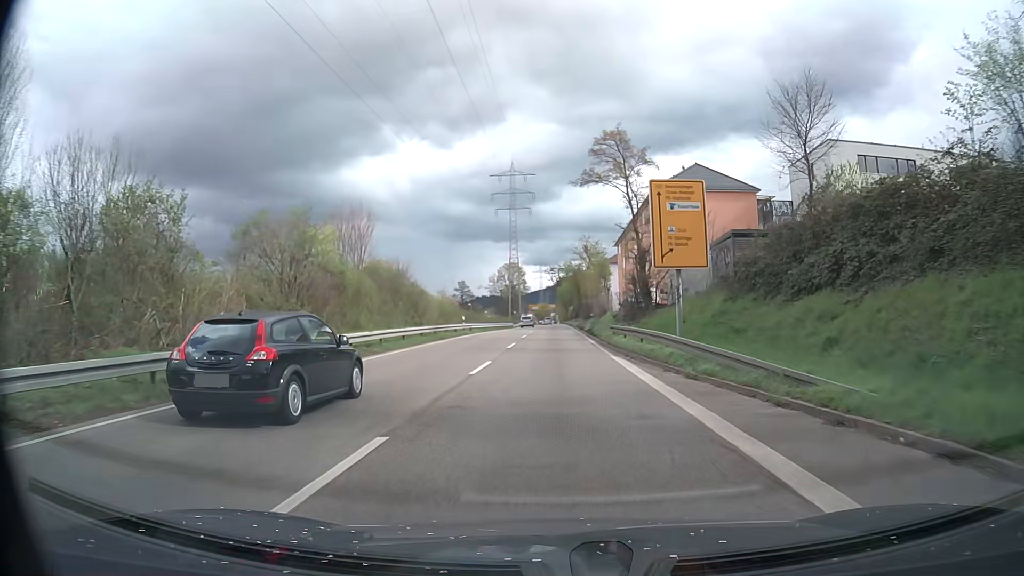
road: trunk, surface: asphalt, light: Day
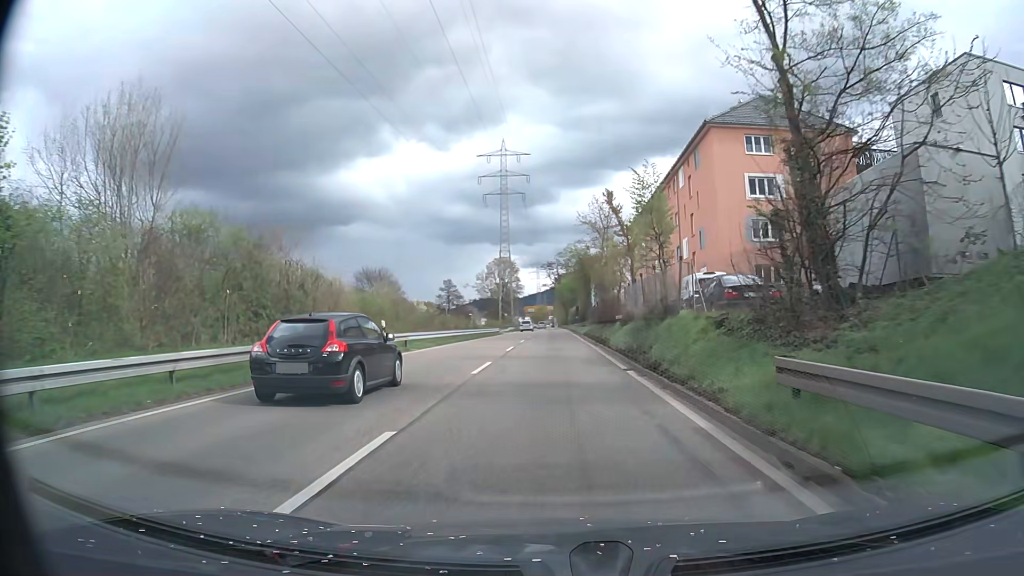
(+0.1, +23.5) m; +1°
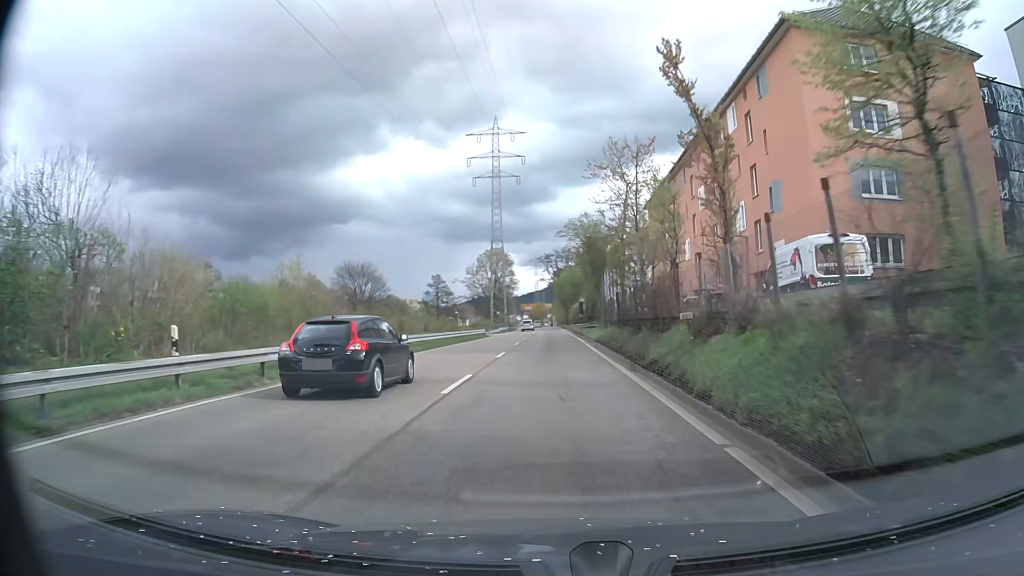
(-0.1, +15.8) m; -1°
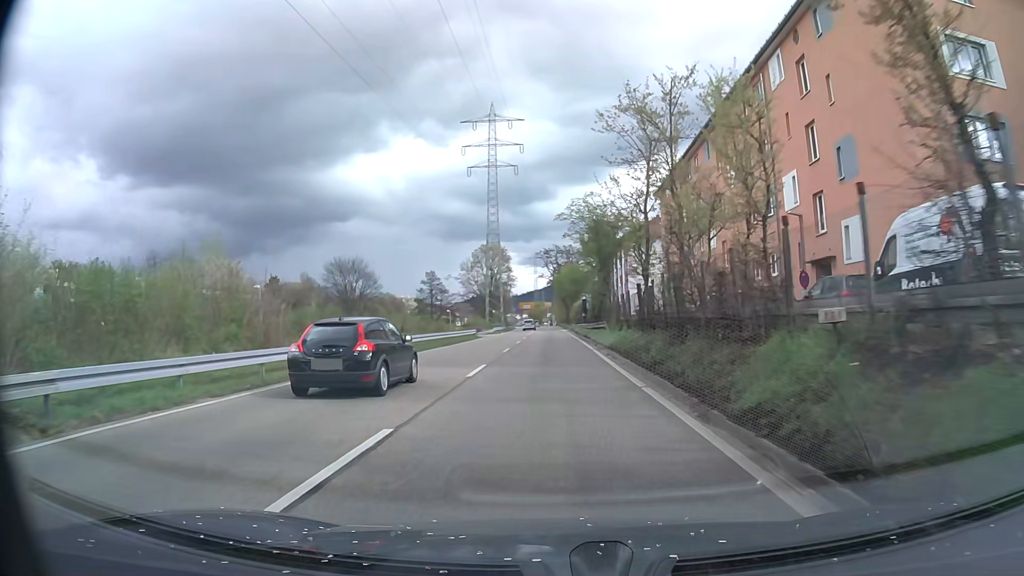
(0.0, +7.9) m; +1°
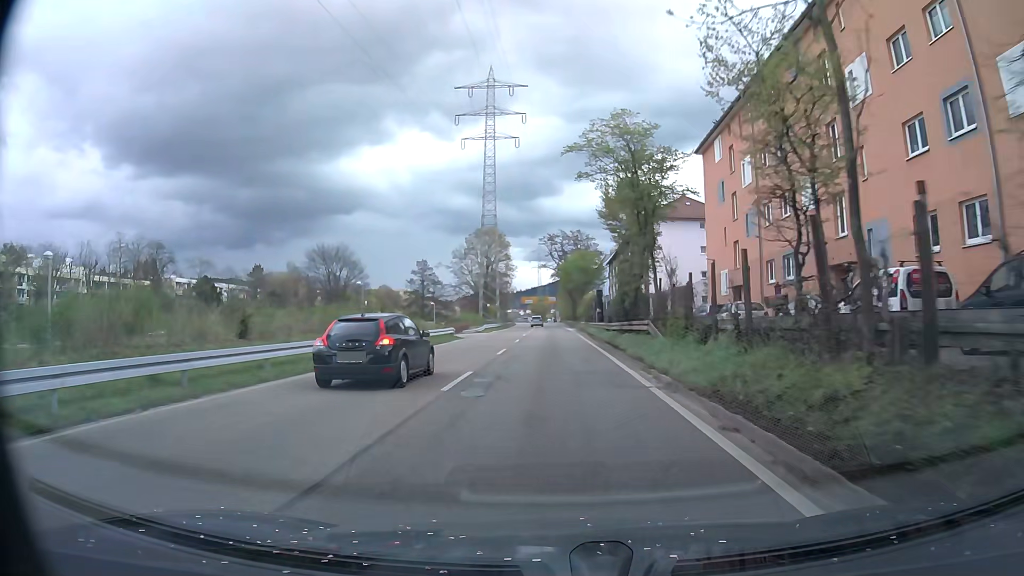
(-0.1, +15.9) m; 0°
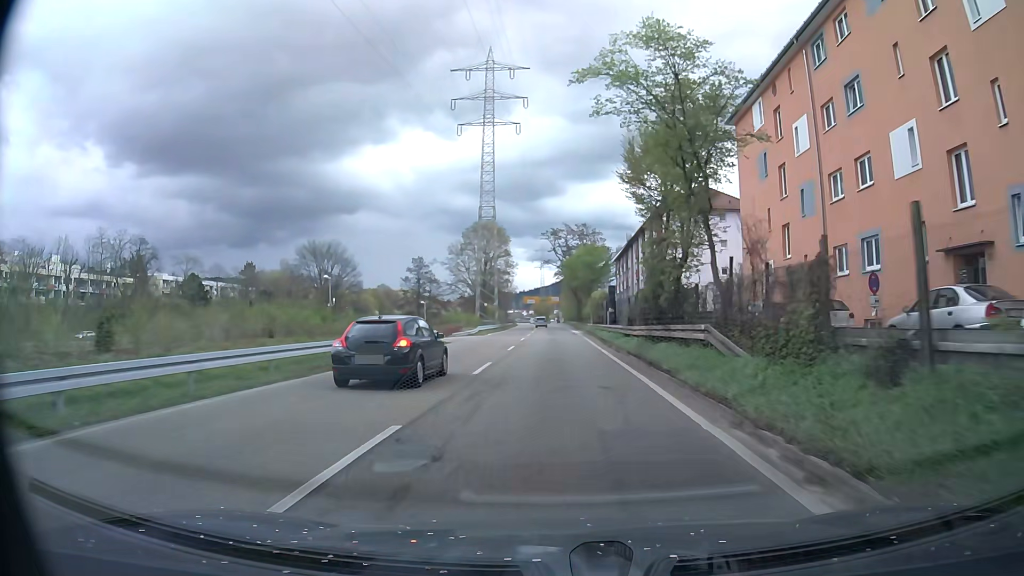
(0.0, +8.0) m; 0°
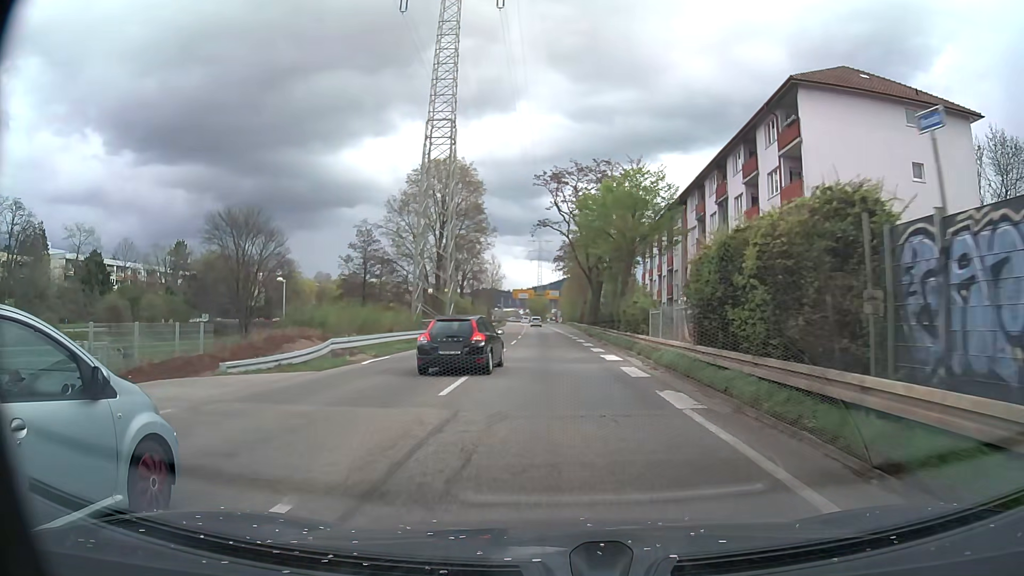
(-0.1, +39.4) m; 0°
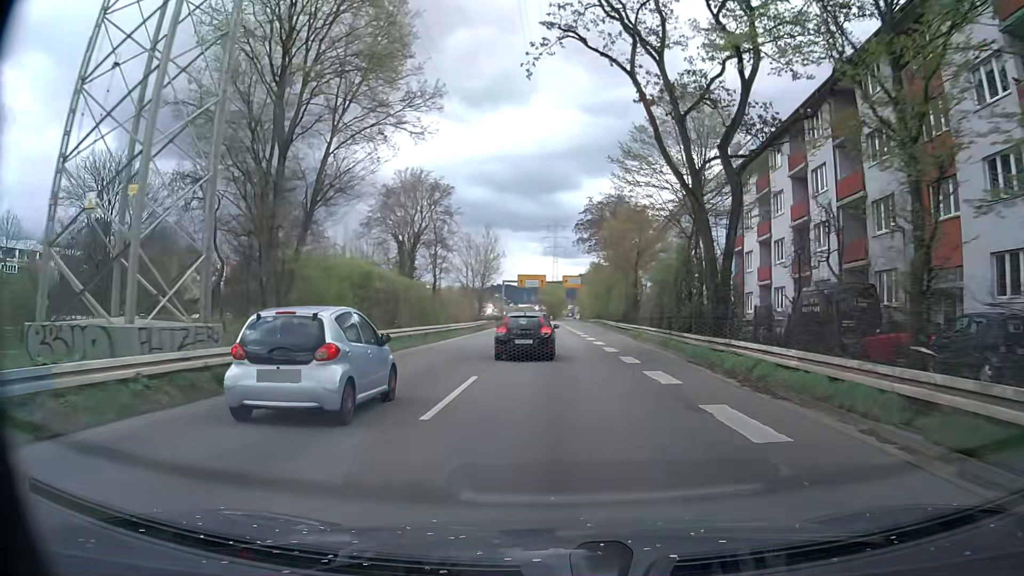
(-0.4, +39.1) m; -1°
